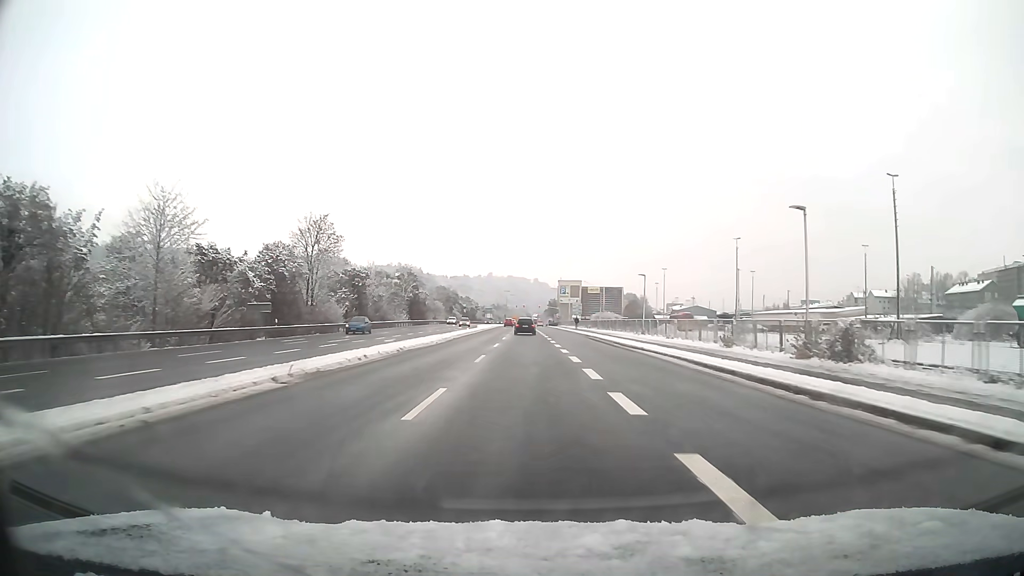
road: primary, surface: asphalt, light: Day
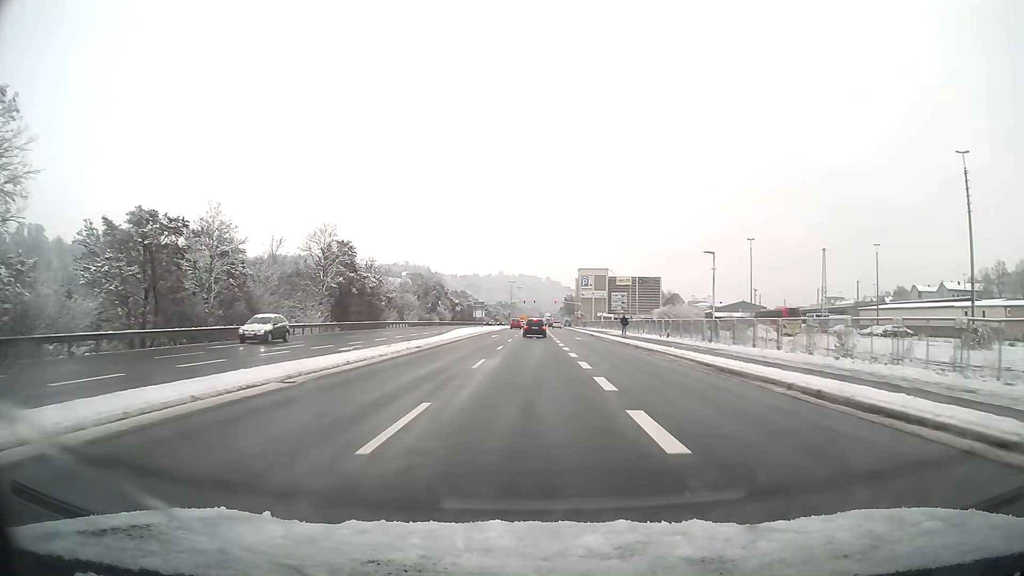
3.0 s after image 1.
(-0.3, +50.1) m; -1°
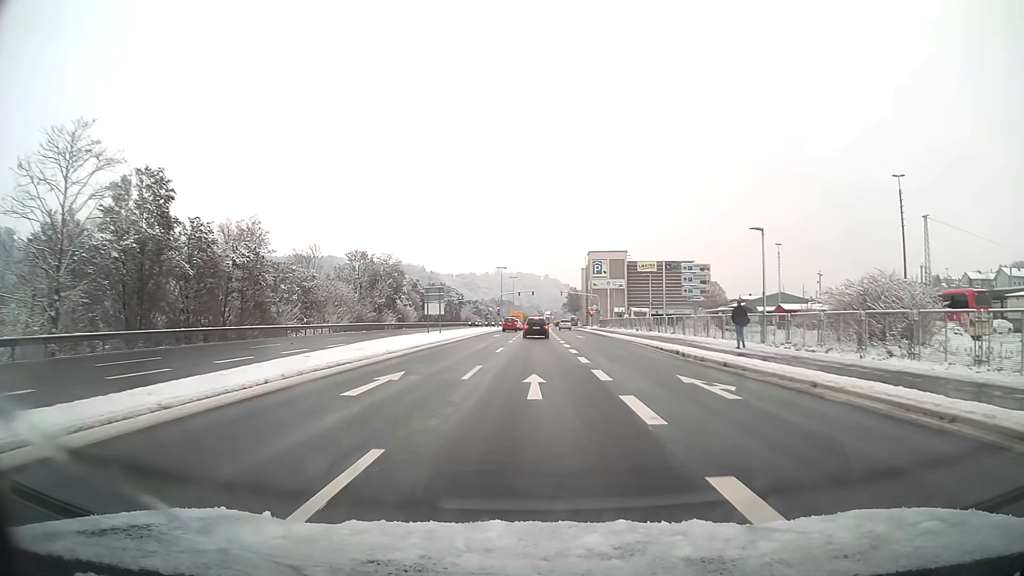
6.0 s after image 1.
(0.0, +39.4) m; 0°
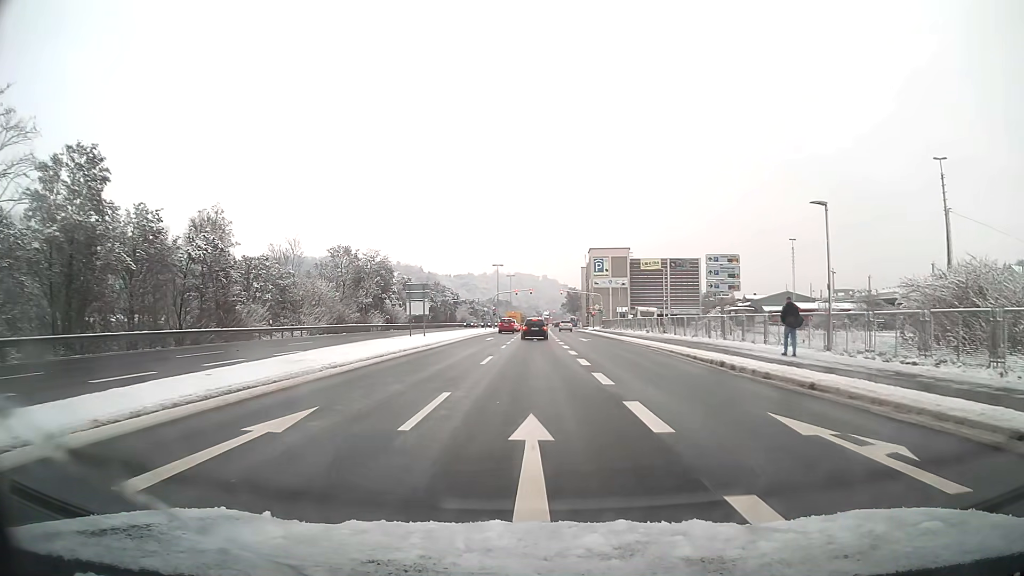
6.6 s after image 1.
(0.0, +6.6) m; 0°
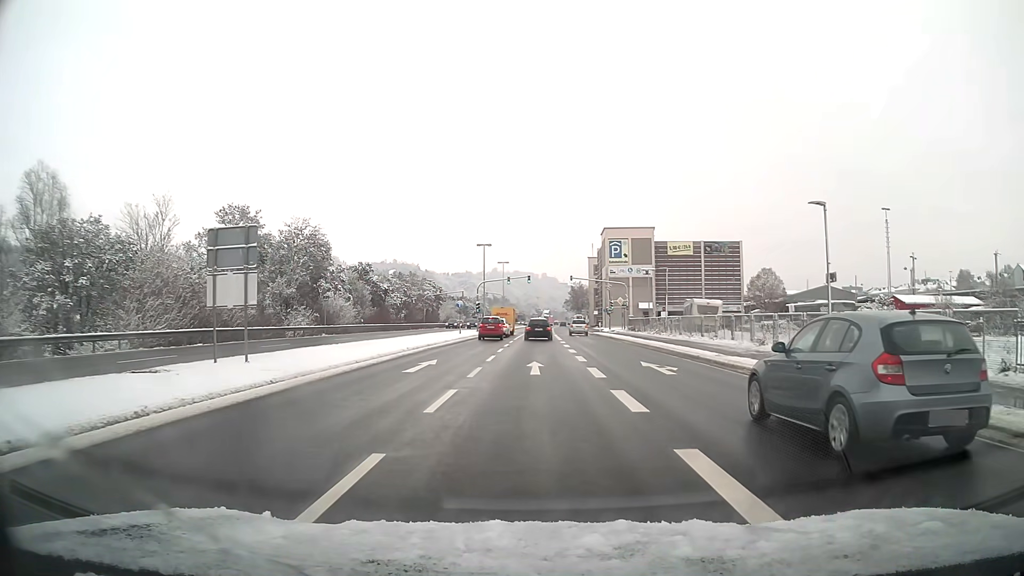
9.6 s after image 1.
(0.0, +27.8) m; 0°
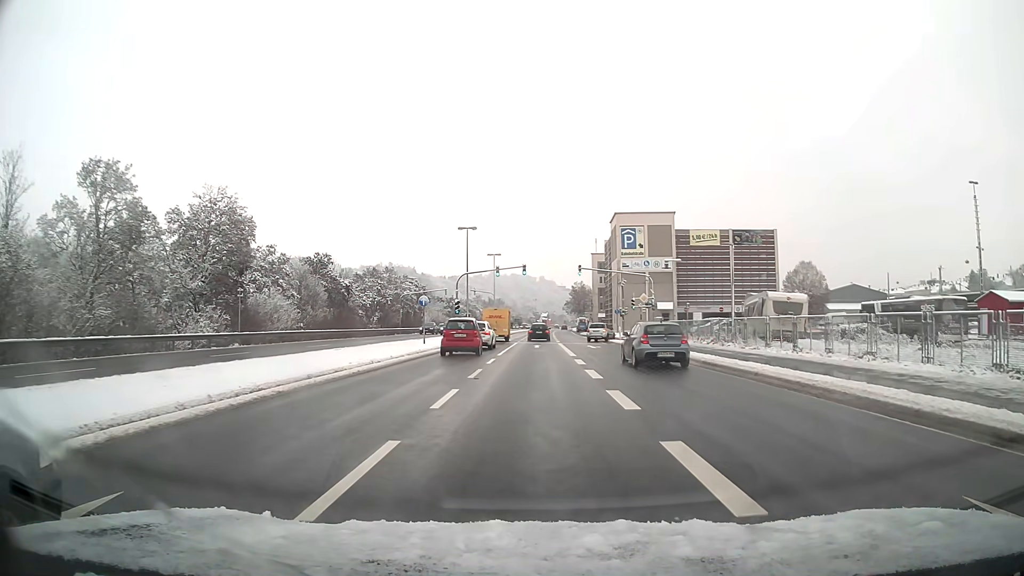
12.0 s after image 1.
(0.0, +17.1) m; 0°
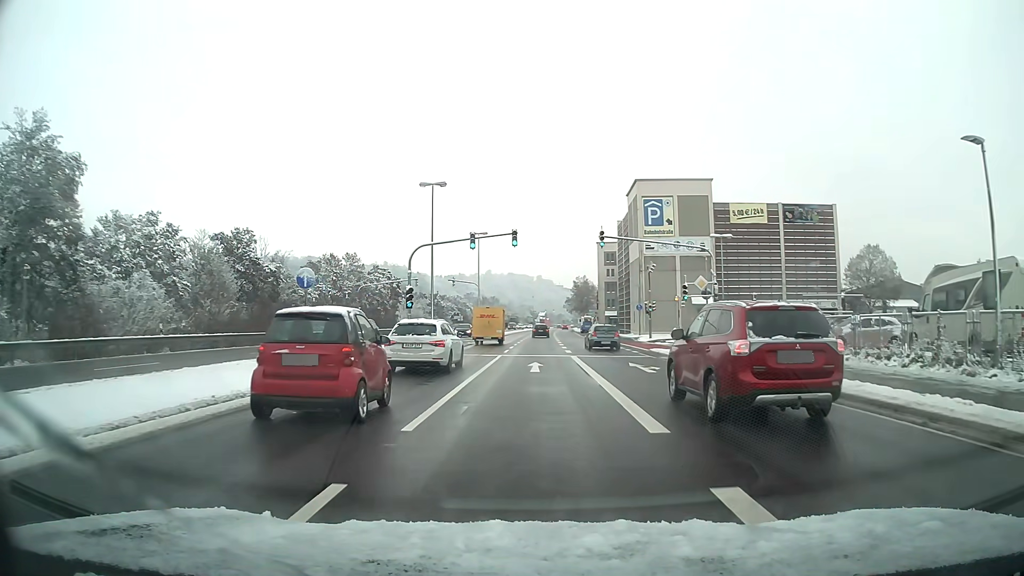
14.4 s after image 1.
(+0.1, +20.6) m; 0°
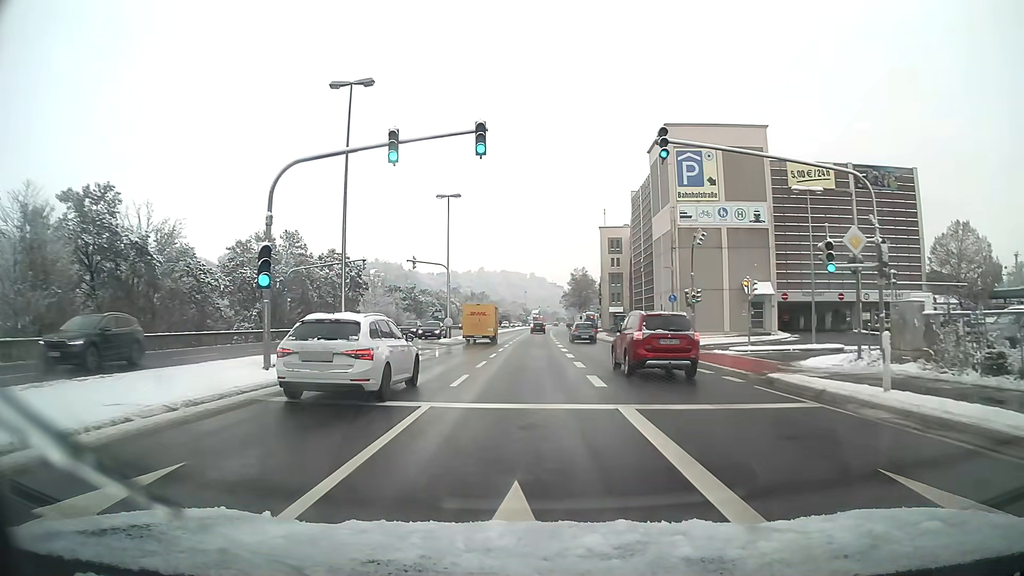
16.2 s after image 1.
(+0.1, +18.9) m; +1°
(0, +10) (0, +20) (0, +30) (0, +40) (0, +50) (0, +60) (0, +70) (+1, +80) (+1, +90) (+1, +100) m
